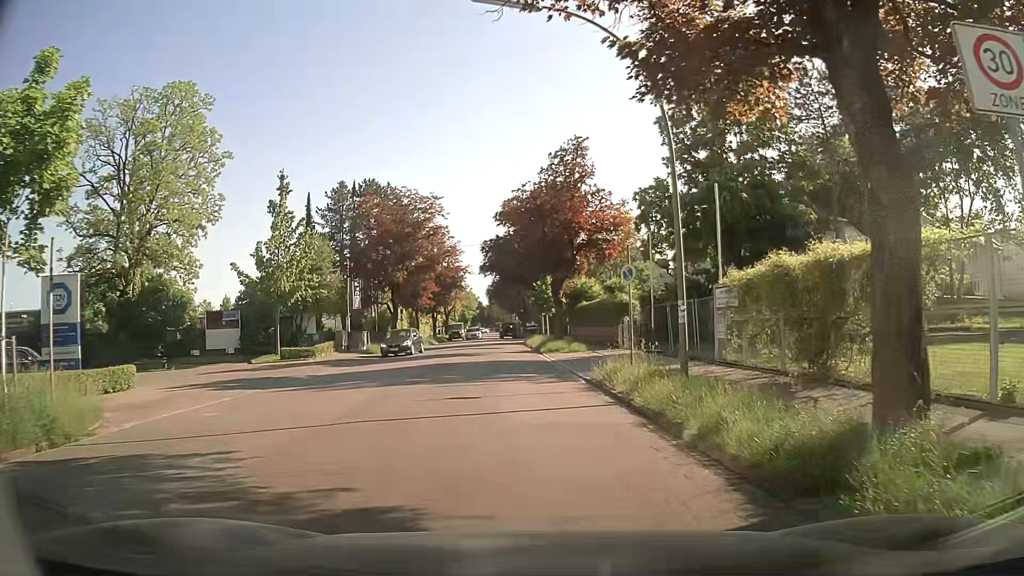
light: Day
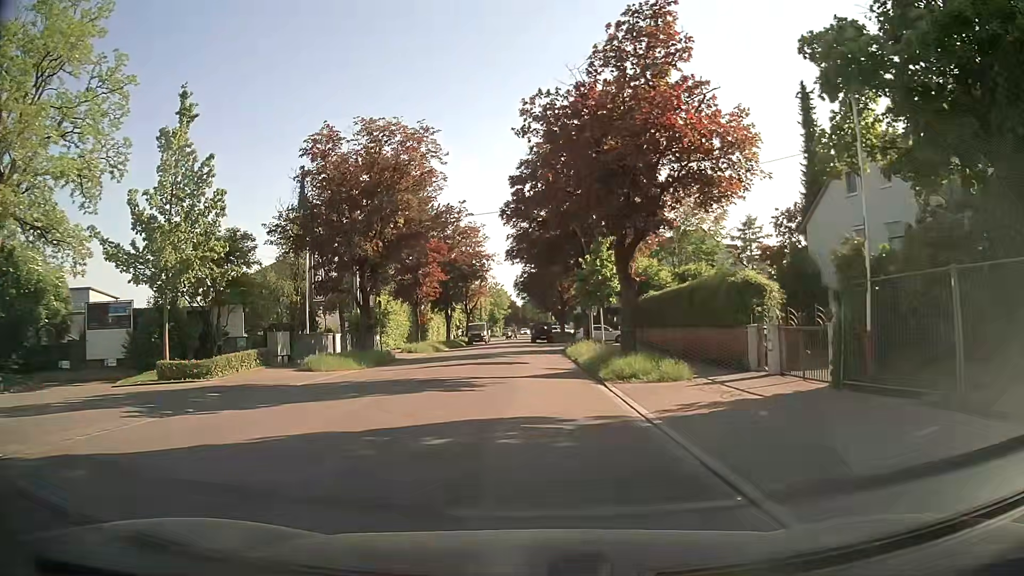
(-0.1, +17.4) m; -3°
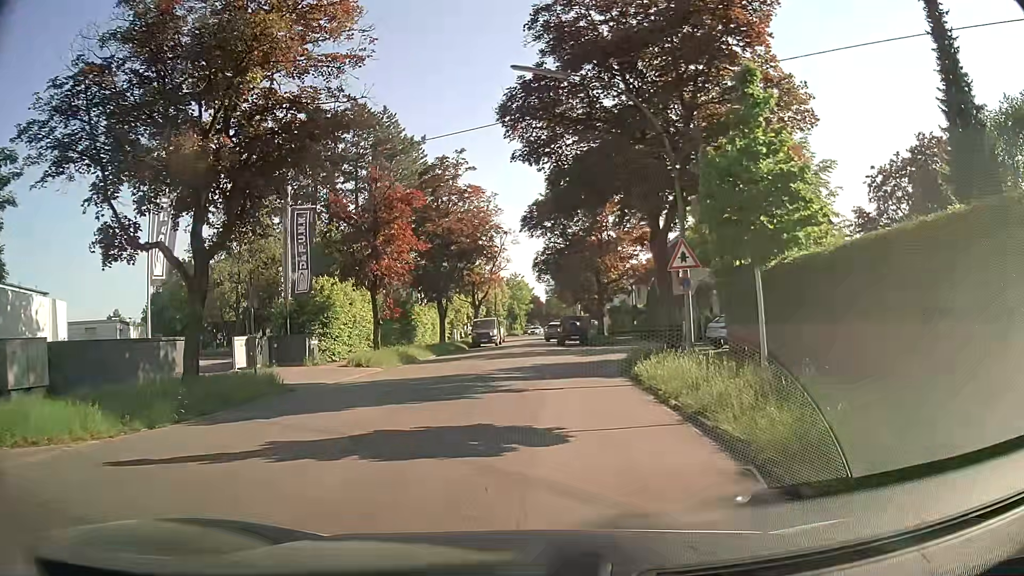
(-0.1, +17.9) m; -2°
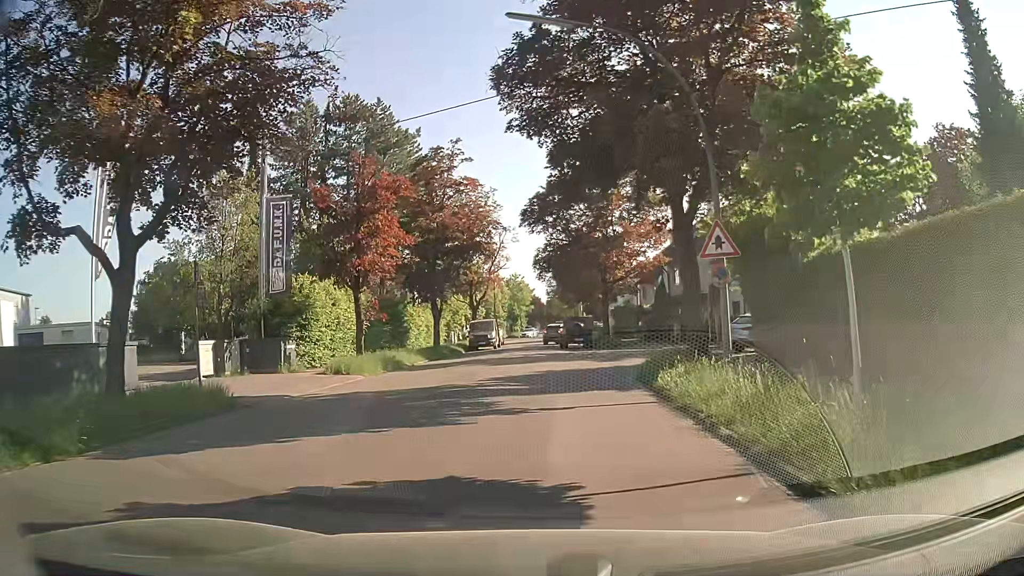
(0.0, +3.1) m; +1°
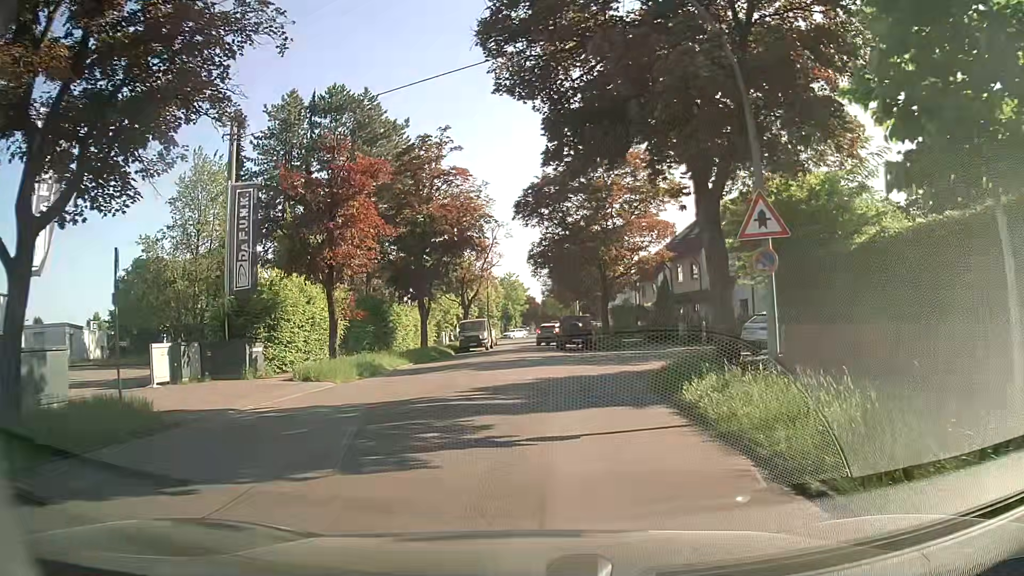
(0.0, +2.9) m; 0°
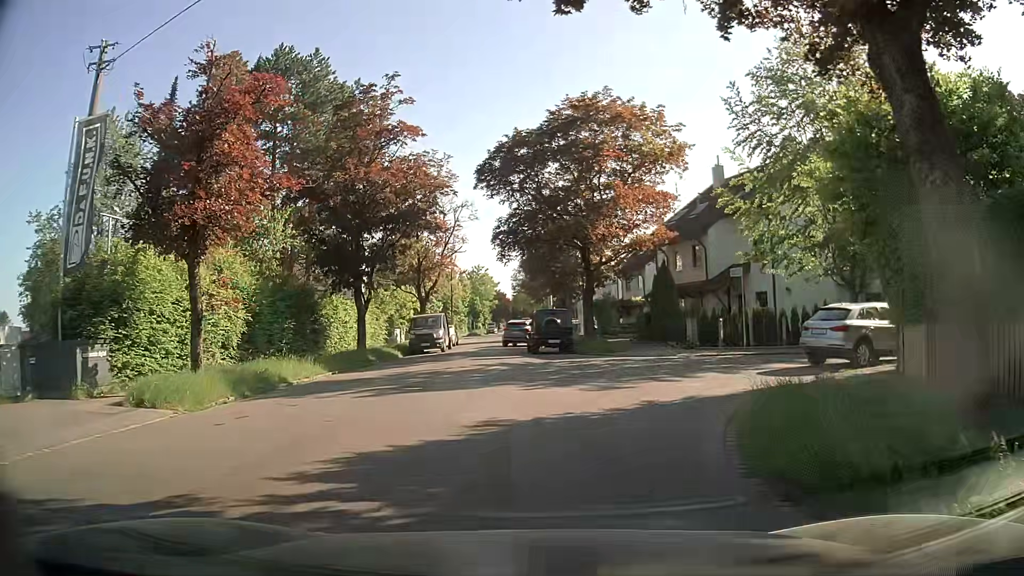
(+0.2, +8.4) m; +2°
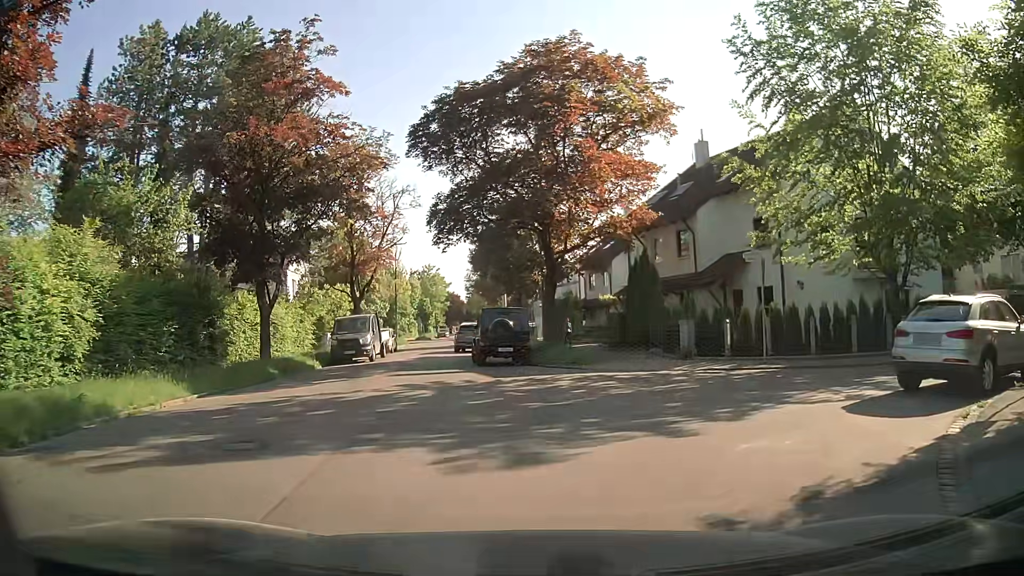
(+0.3, +6.7) m; +4°
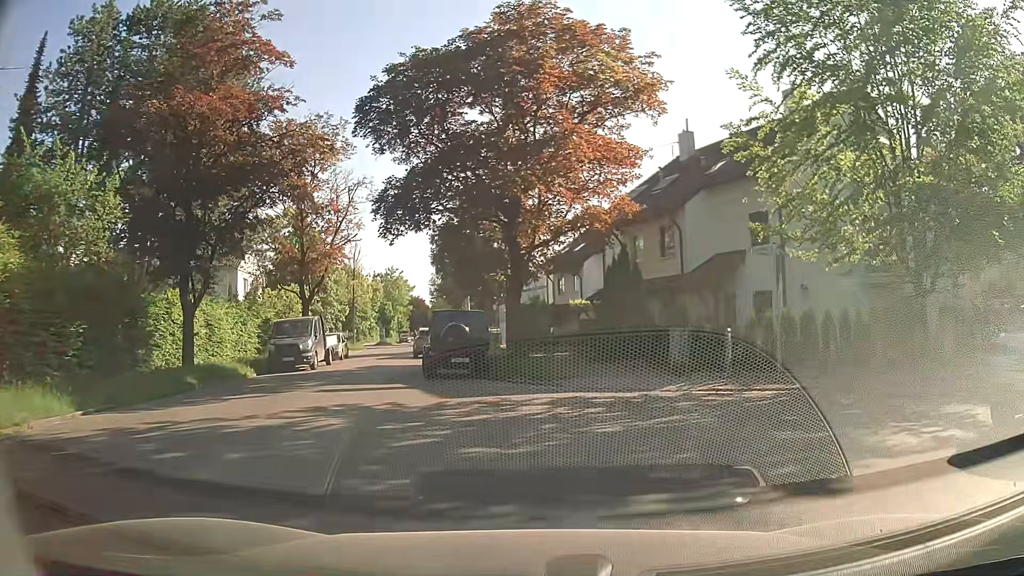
(+0.1, +3.6) m; +2°
